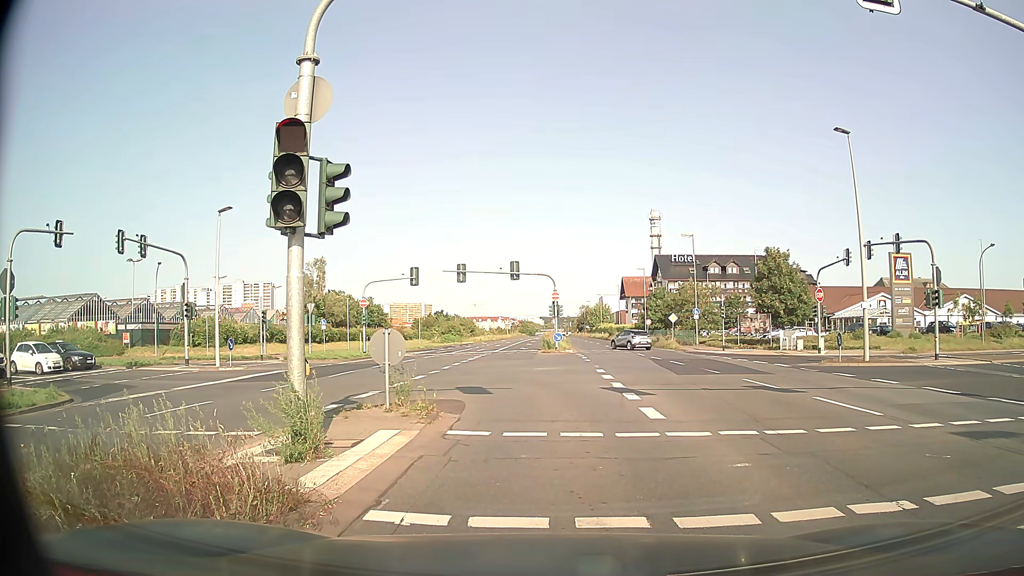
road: primary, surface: asphalt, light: Day
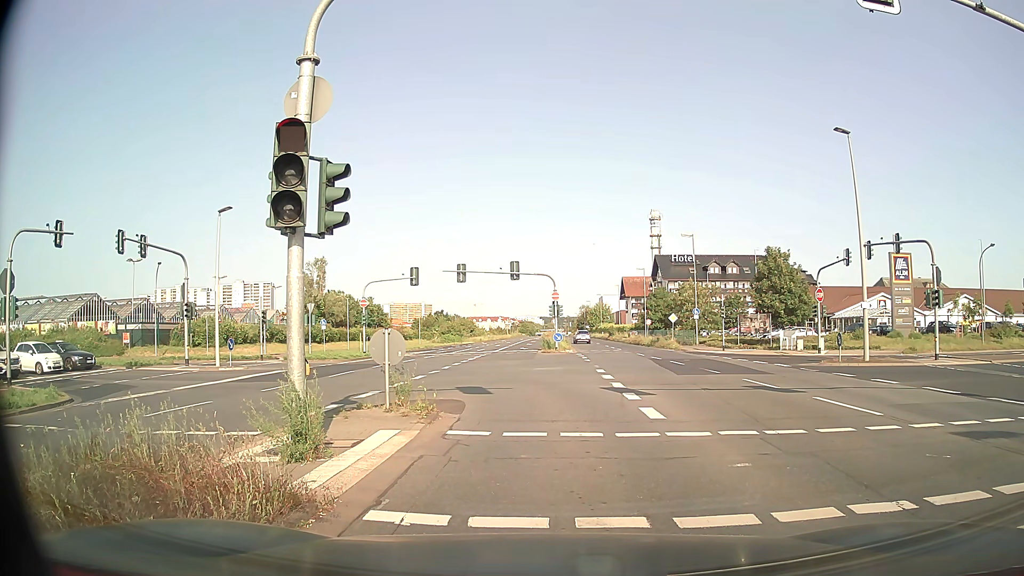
(0.0, 0.0) m; 0°
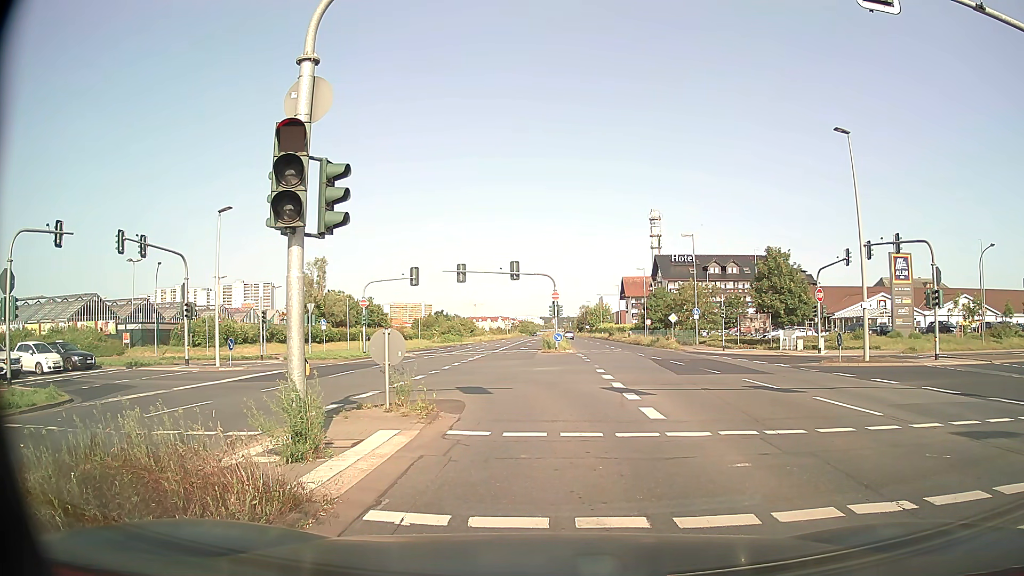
(0.0, 0.0) m; 0°
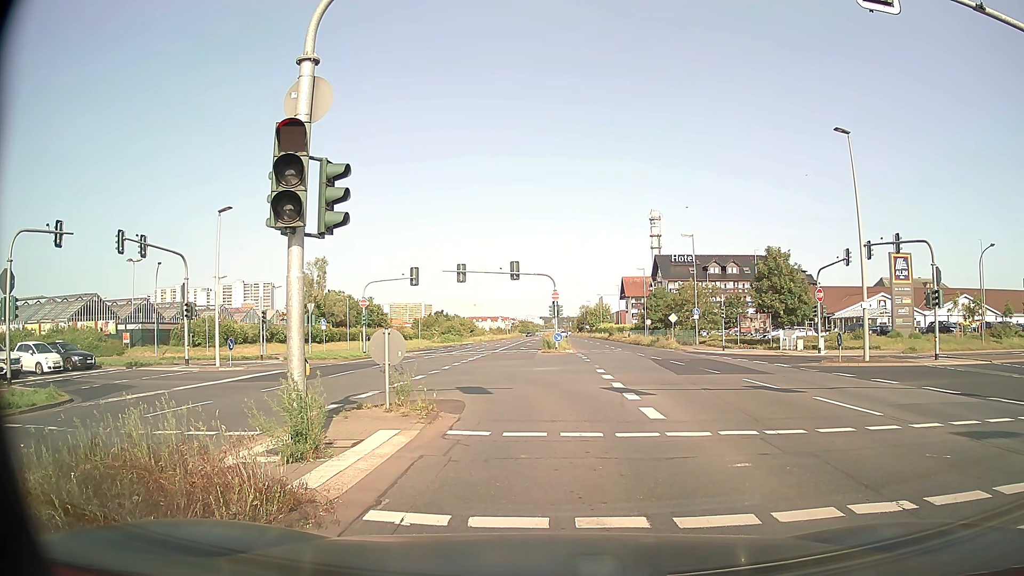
(0.0, 0.0) m; 0°
(0, +10) (-1, +20) (-6, +29) (-13, +35) (-23, +39) (-33, +39) (-43, +38) (-53, +37) (-62, +36) (-72, +36) m
